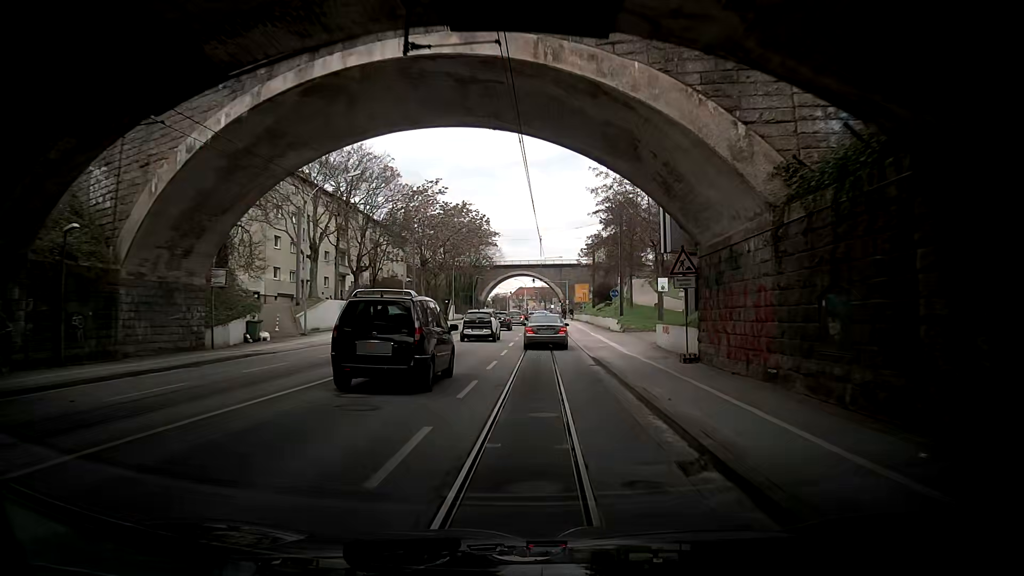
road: primary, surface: asphalt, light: Day
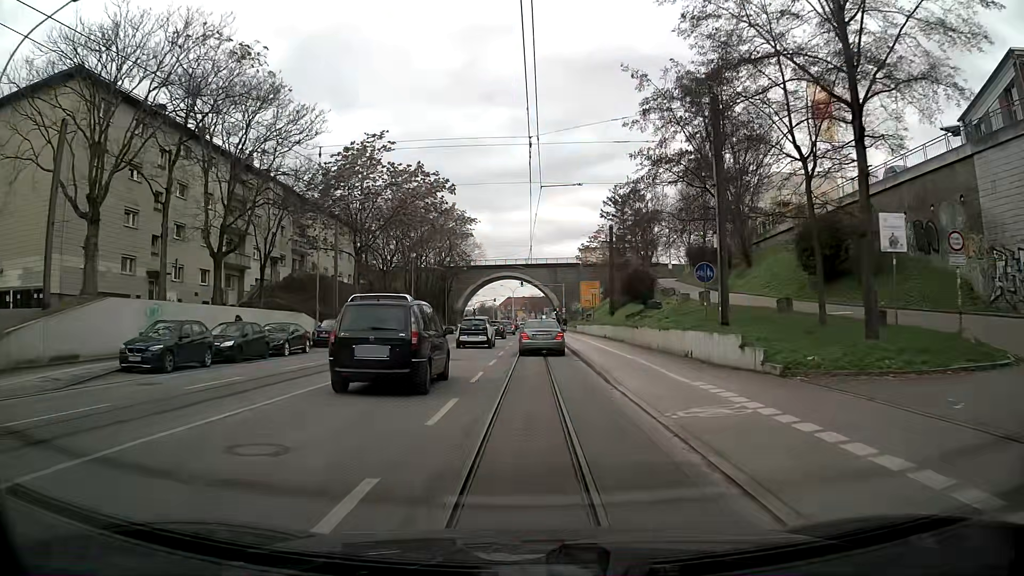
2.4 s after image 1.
(-0.8, +26.8) m; 0°
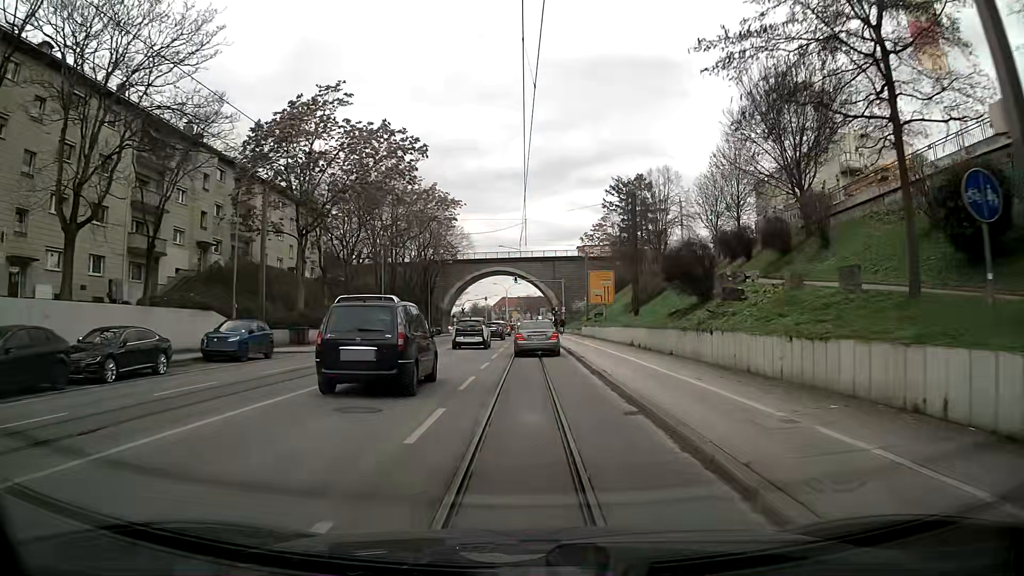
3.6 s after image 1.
(+0.1, +13.3) m; +1°
(0, +10) (0, +20) (0, +30) (0, +40) (-1, +50) (-1, +60) (-1, +70) (-1, +80) (-1, +90) (-1, +100) m
